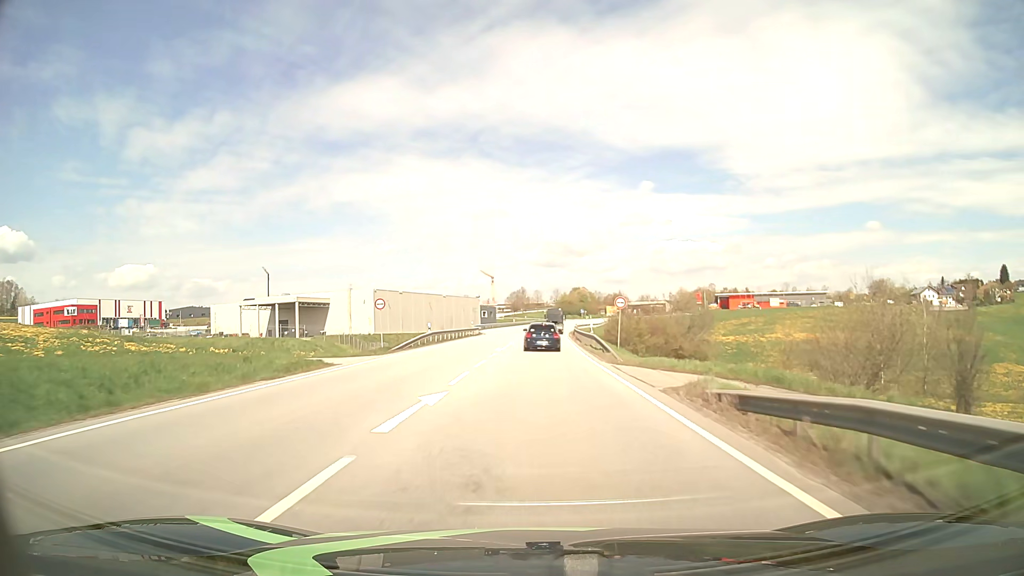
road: primary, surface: asphalt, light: Day
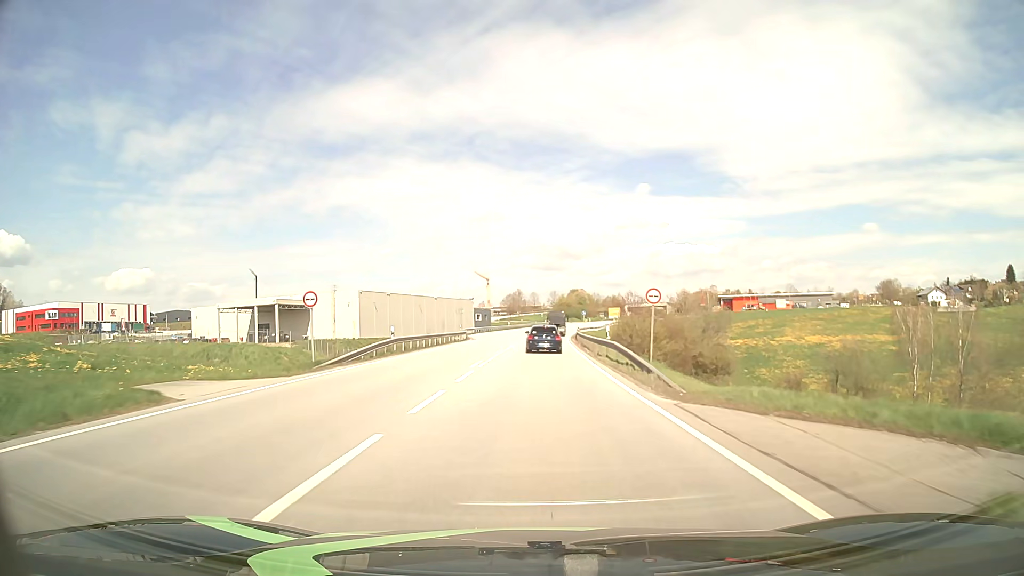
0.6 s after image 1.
(0.0, +10.4) m; 0°
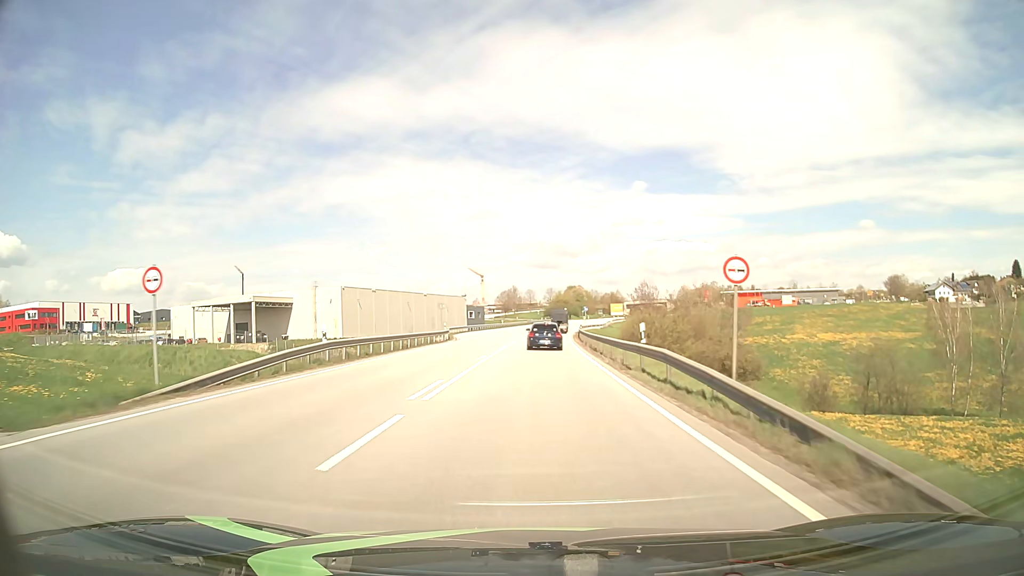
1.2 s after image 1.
(0.0, +10.5) m; 0°
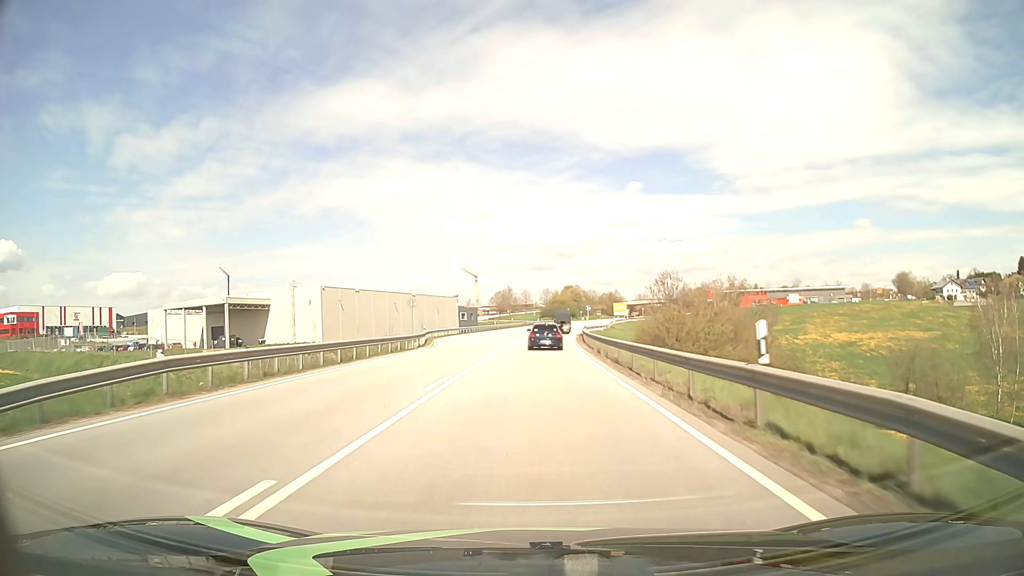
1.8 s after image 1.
(0.0, +10.5) m; 0°
